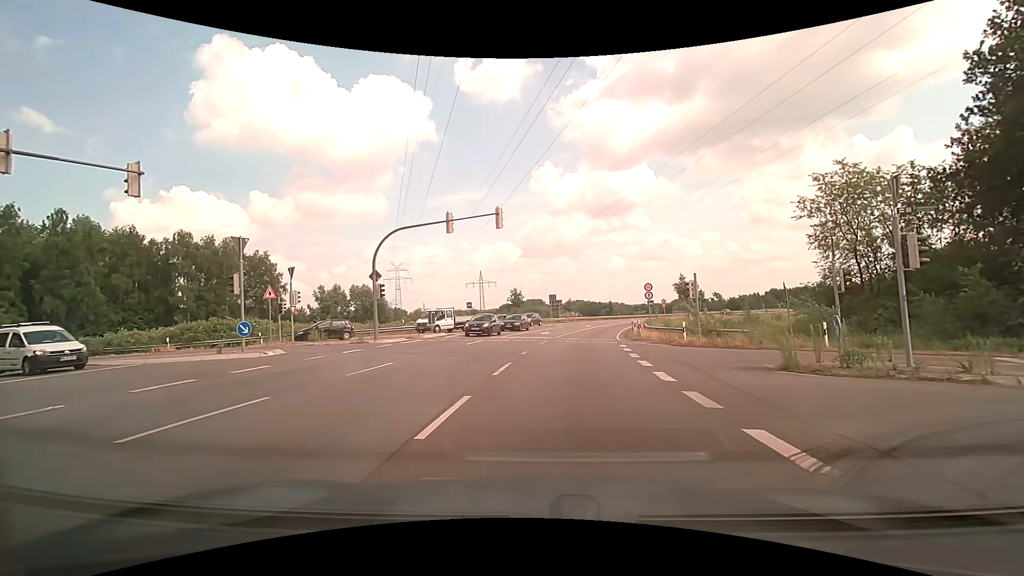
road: motorway_link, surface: asphalt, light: Day
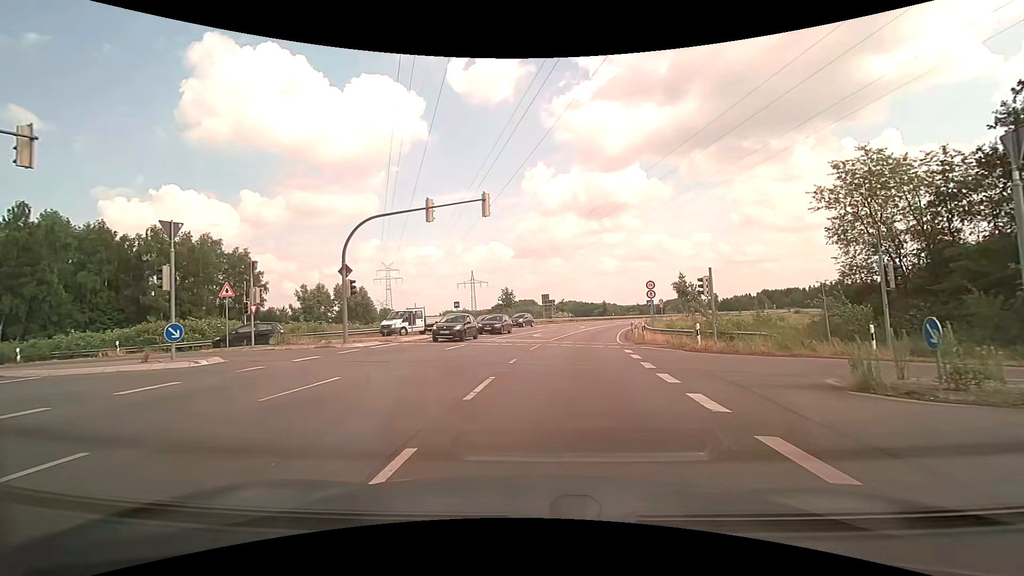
(+0.1, +3.5) m; +1°
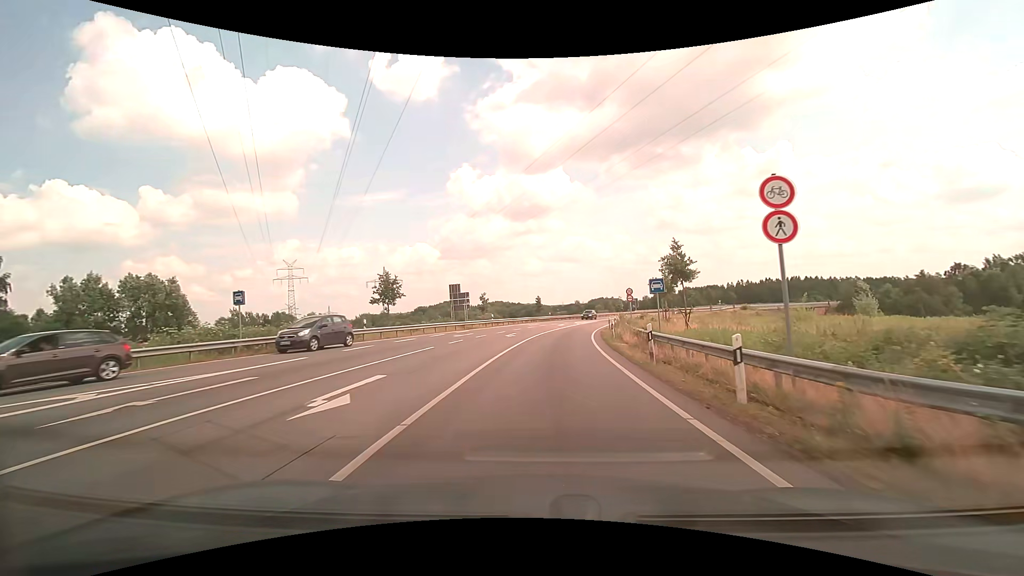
(+2.3, +26.7) m; +8°
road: primary
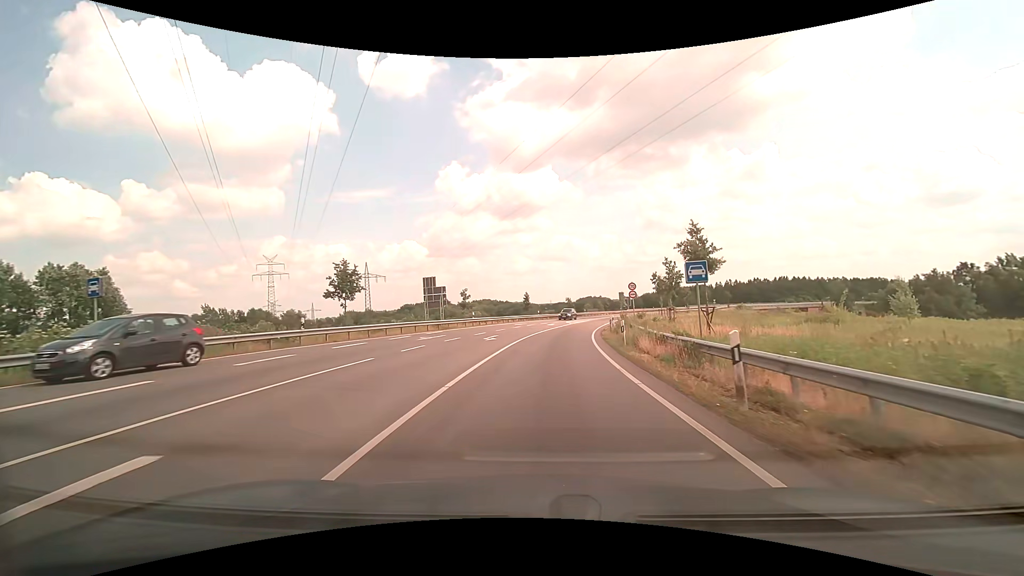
(+0.1, +6.8) m; +1°
(0, +10) (+1, +20) (+2, +30) (+3, +40) (+5, +50) (+7, +60) (+9, +69) (+12, +79) (+15, +88) (+18, +98) m
